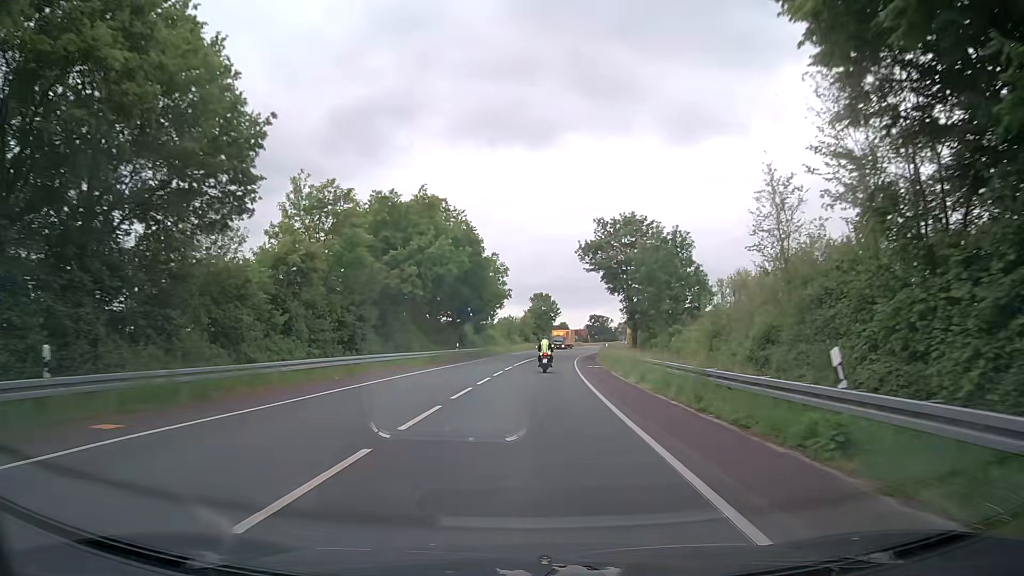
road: secondary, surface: asphalt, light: Day
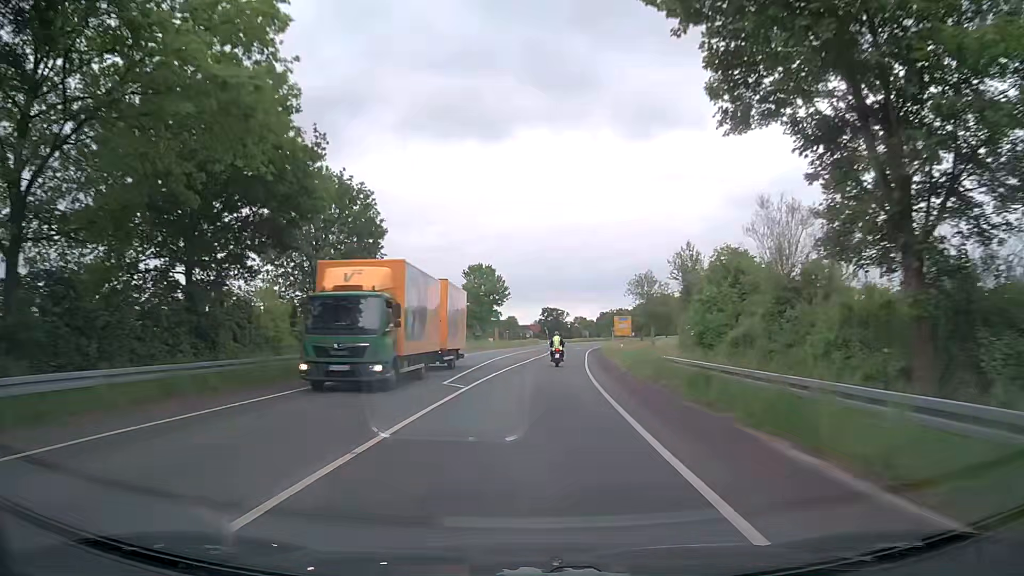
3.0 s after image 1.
(+1.9, +53.7) m; +4°
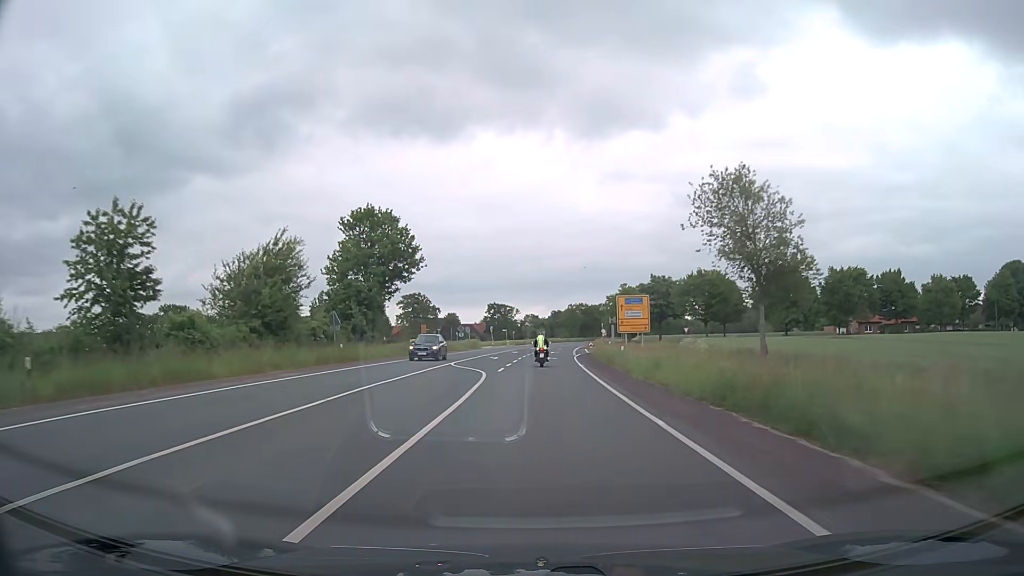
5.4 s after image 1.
(+1.9, +45.2) m; +4°
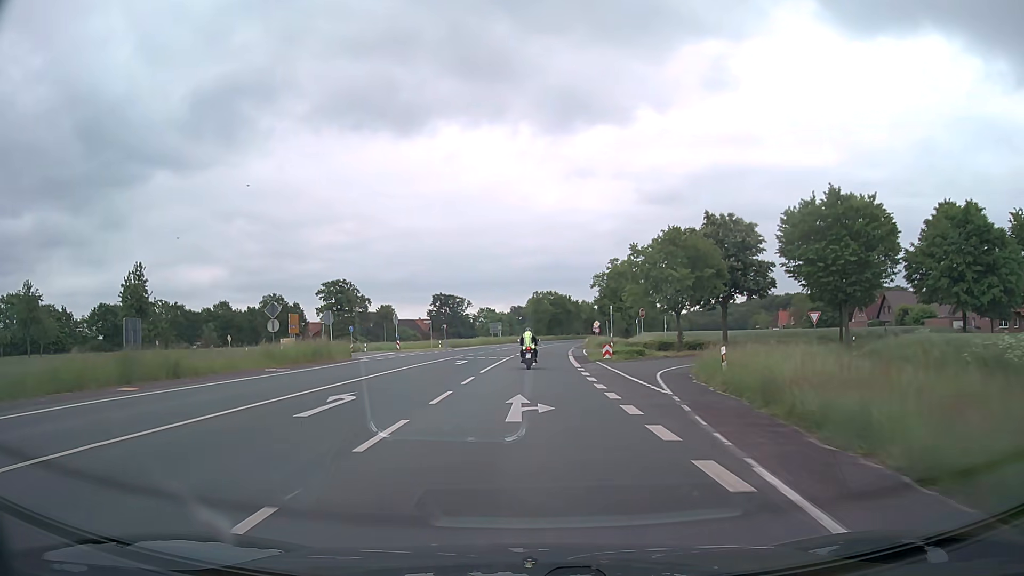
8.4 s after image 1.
(+2.0, +53.6) m; +4°
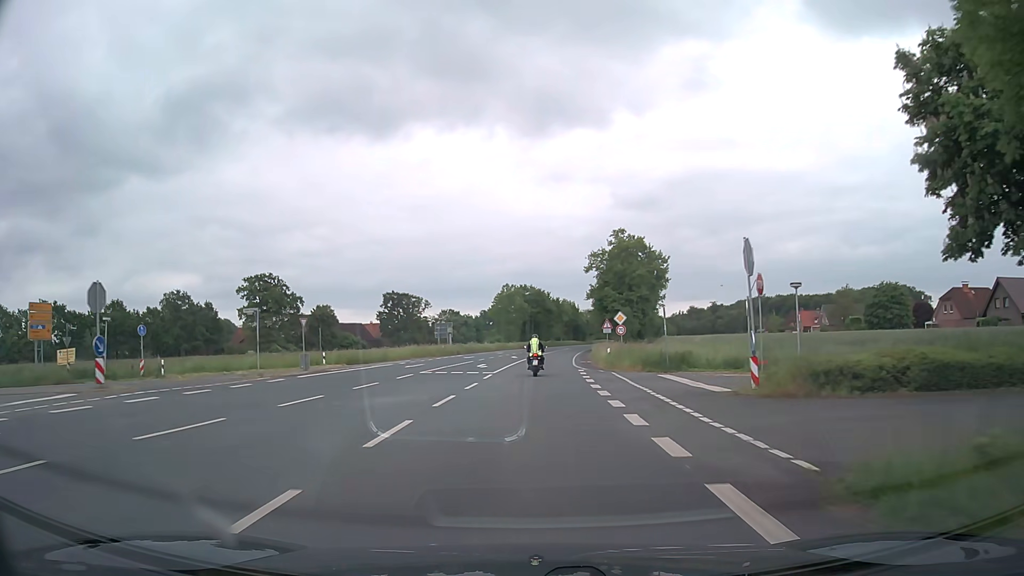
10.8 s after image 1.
(+0.8, +39.9) m; +2°
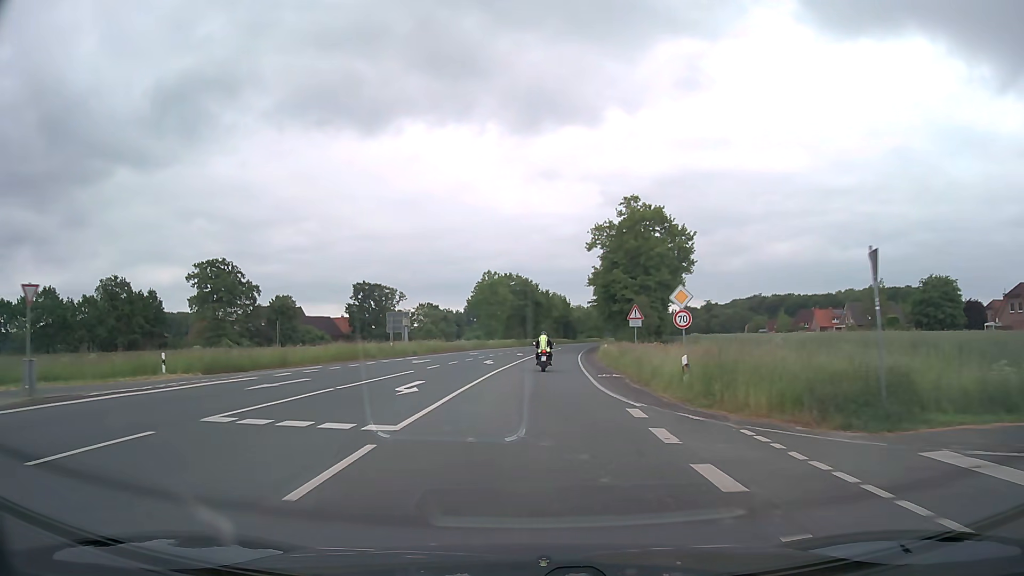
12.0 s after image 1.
(+0.1, +20.0) m; +1°
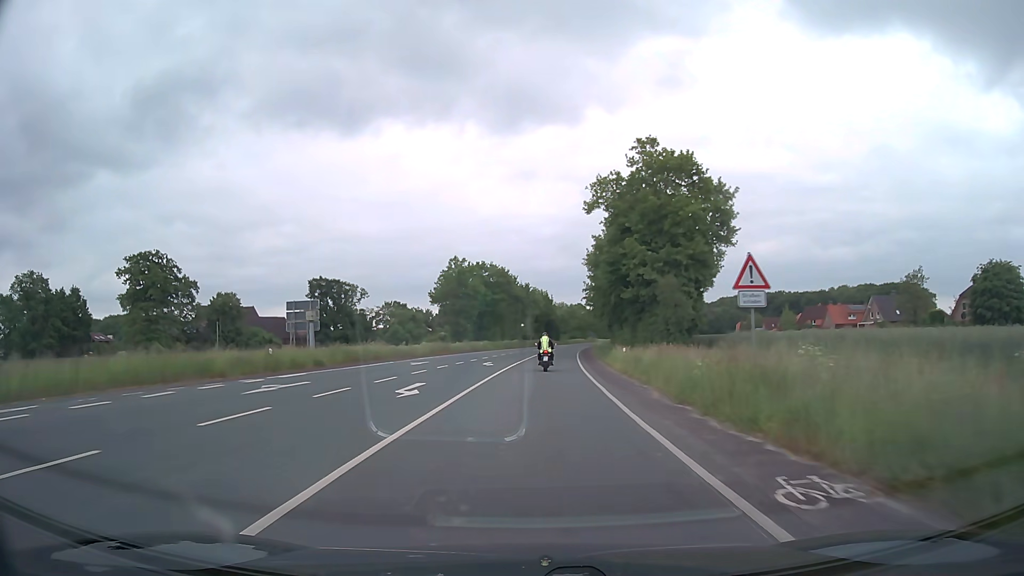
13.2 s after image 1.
(+0.3, +20.4) m; +2°
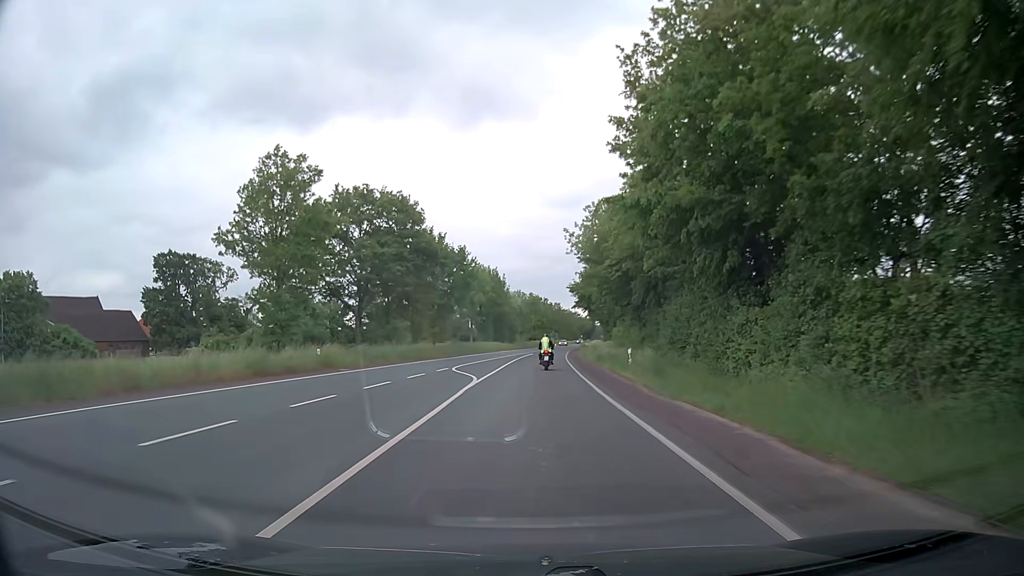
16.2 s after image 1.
(+1.8, +52.8) m; +4°
(0, +10) (0, +20) (+1, +30) (+1, +40) (+1, +50) (+2, +60) (+3, +70) (+3, +80) (+4, +90) (+5, +100) m
